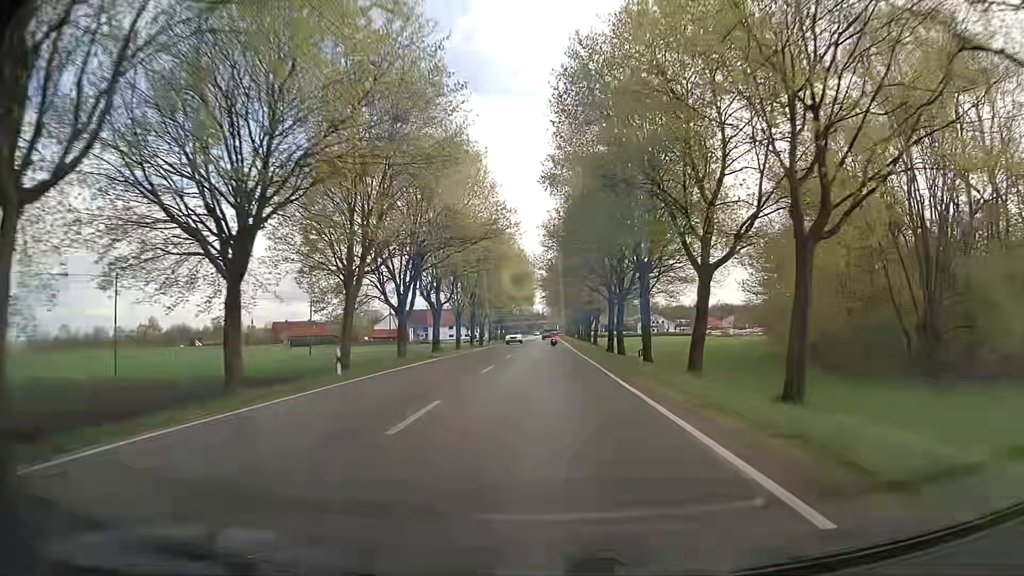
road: secondary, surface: asphalt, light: Day
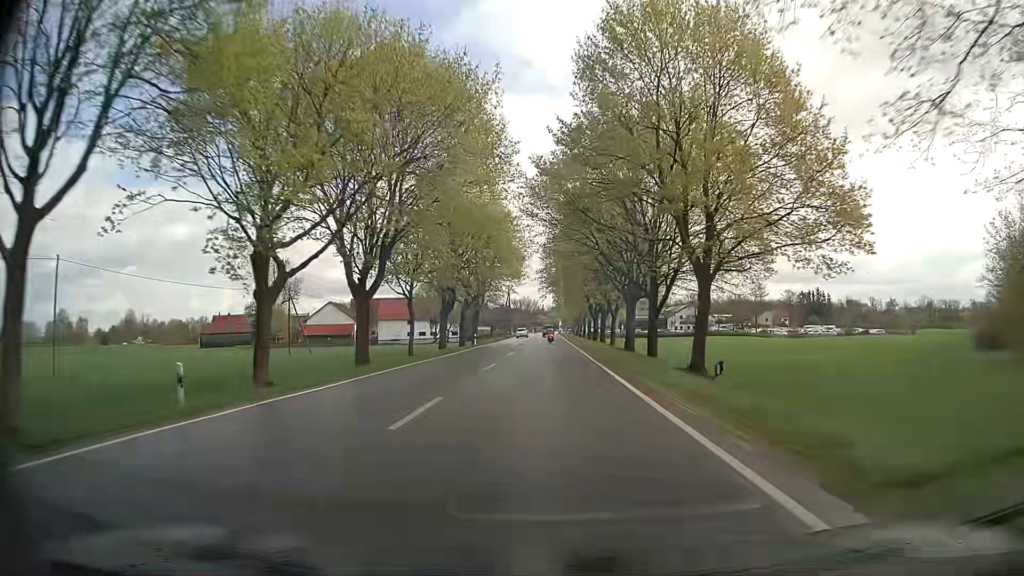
(-0.3, +60.1) m; 0°
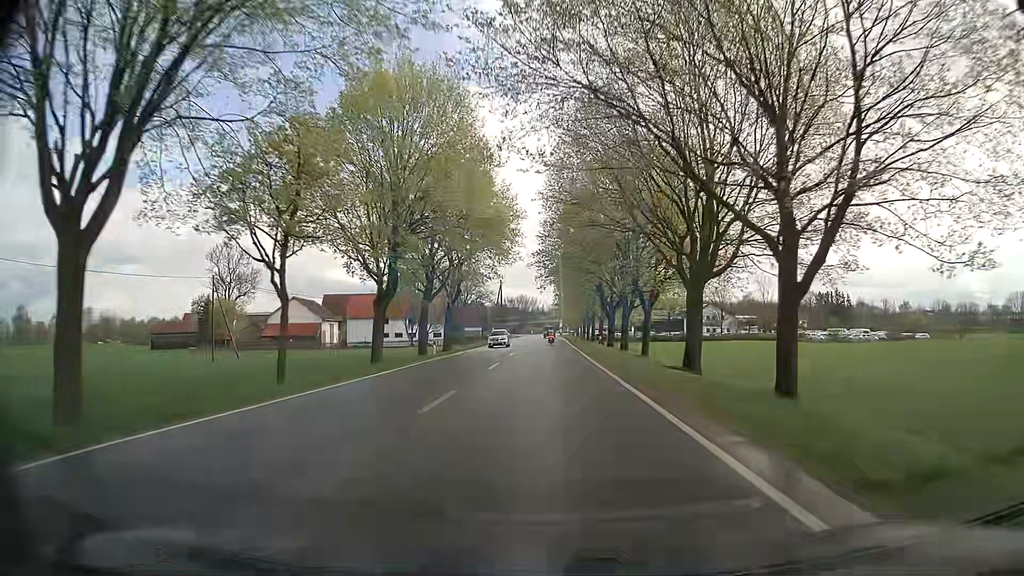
(-0.2, +22.4) m; -1°
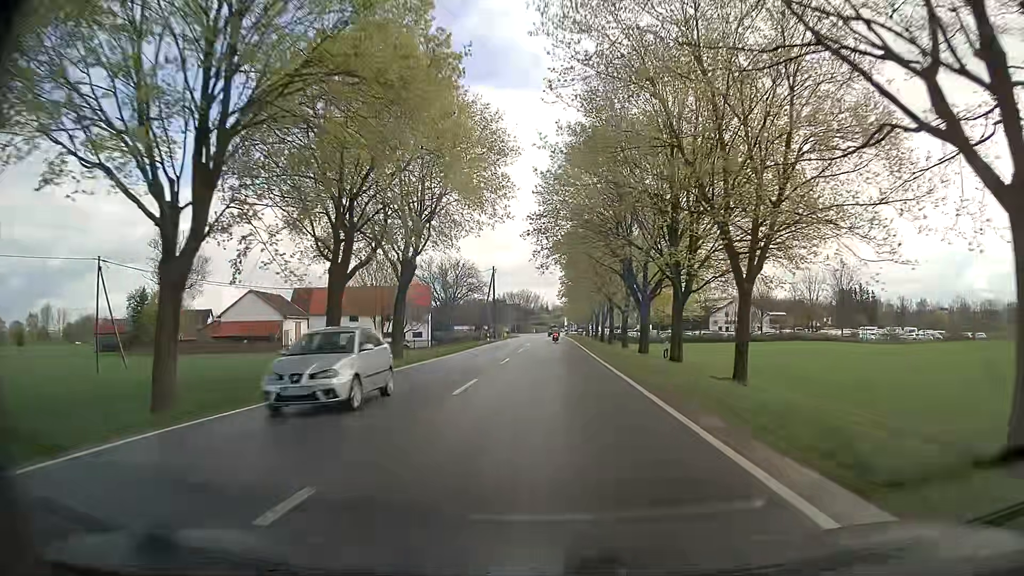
(+0.1, +21.4) m; +1°
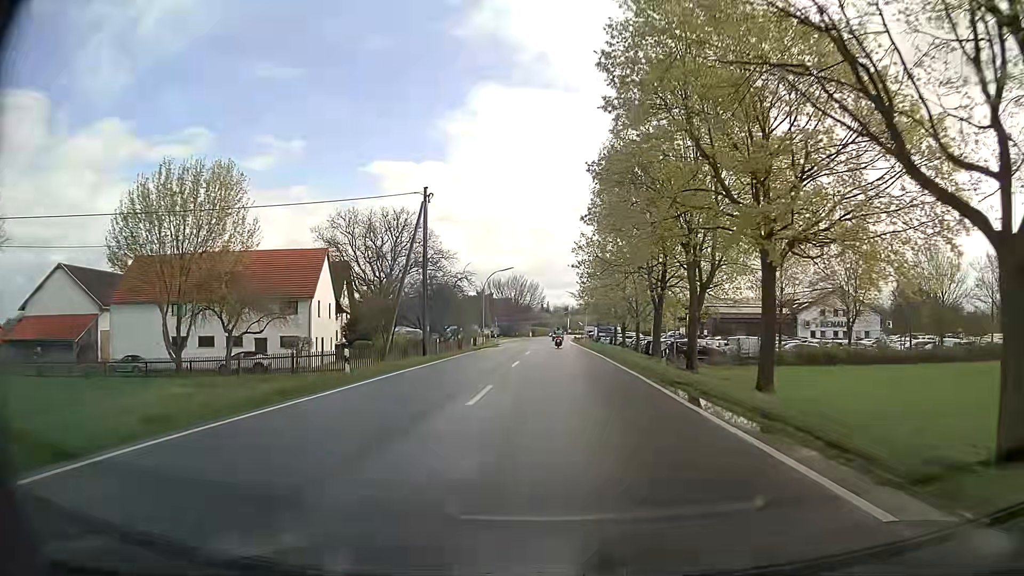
(-0.9, +49.6) m; -1°
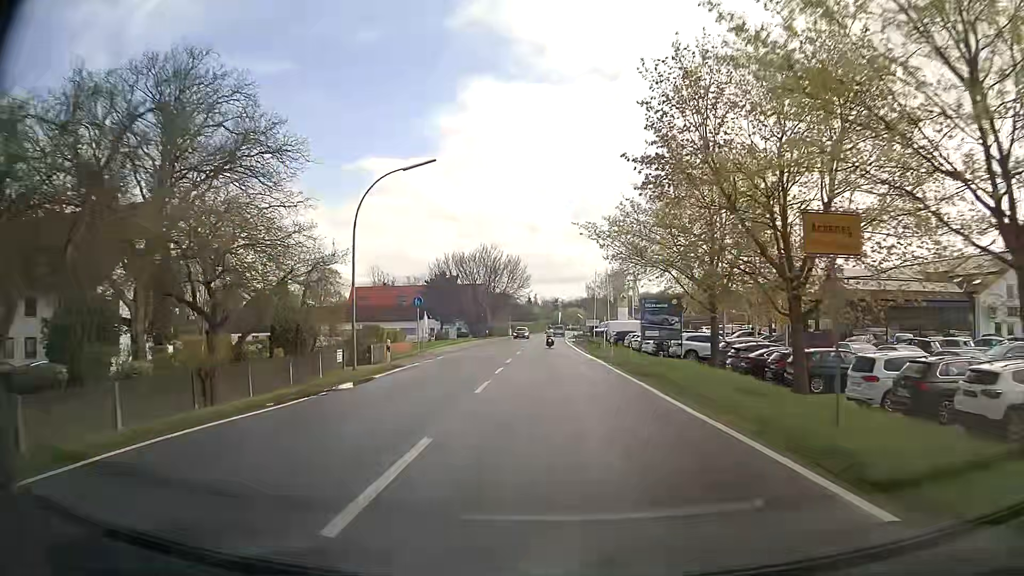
(+0.4, +42.9) m; +1°
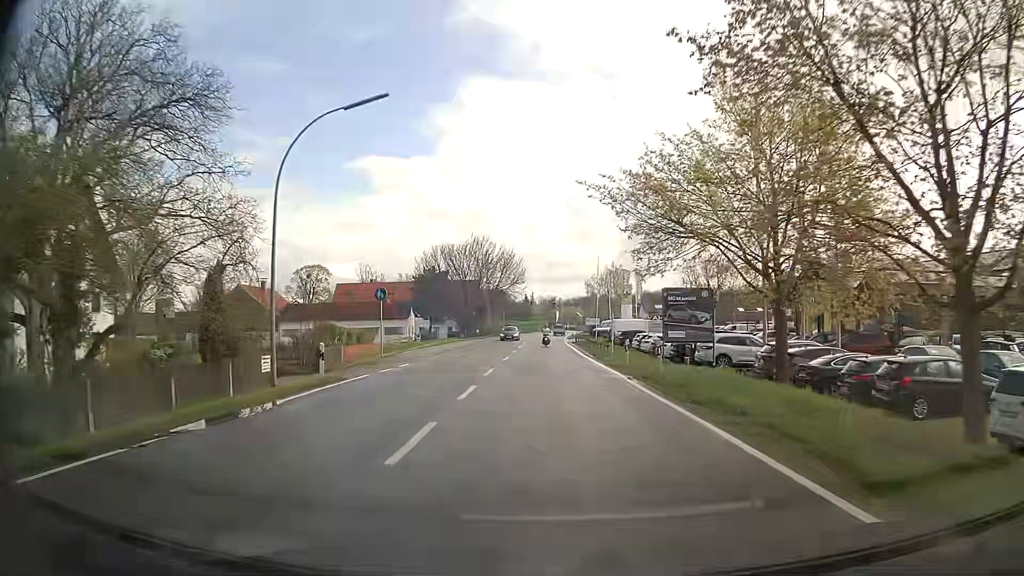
(0.0, +7.5) m; +1°
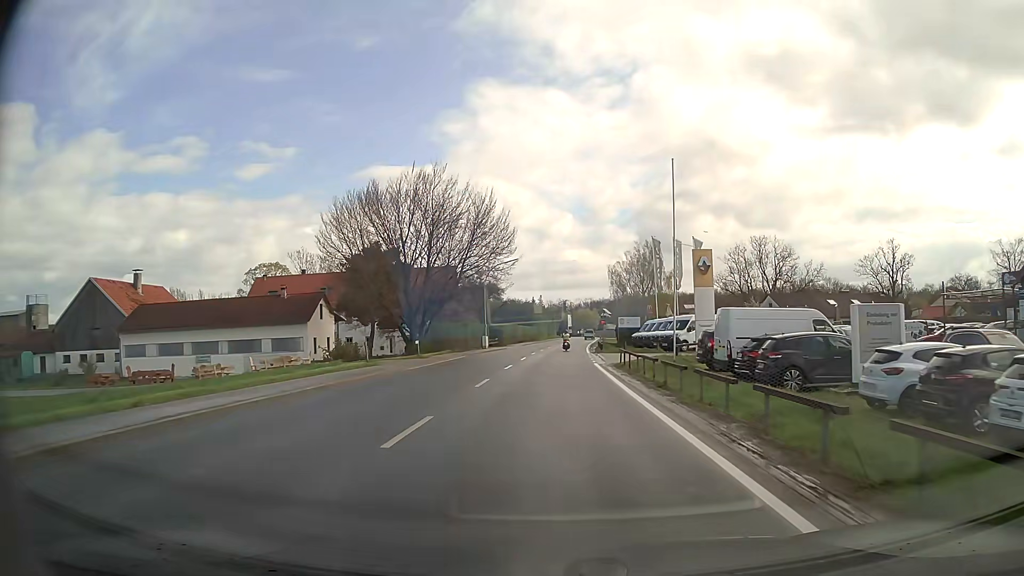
(0.0, +38.2) m; -1°
(0, +10) (0, +20) (0, +30) (+1, +40) (+1, +50) (+2, +60) (+2, +70) (+3, +80) (+4, +90) (+5, +100) m
